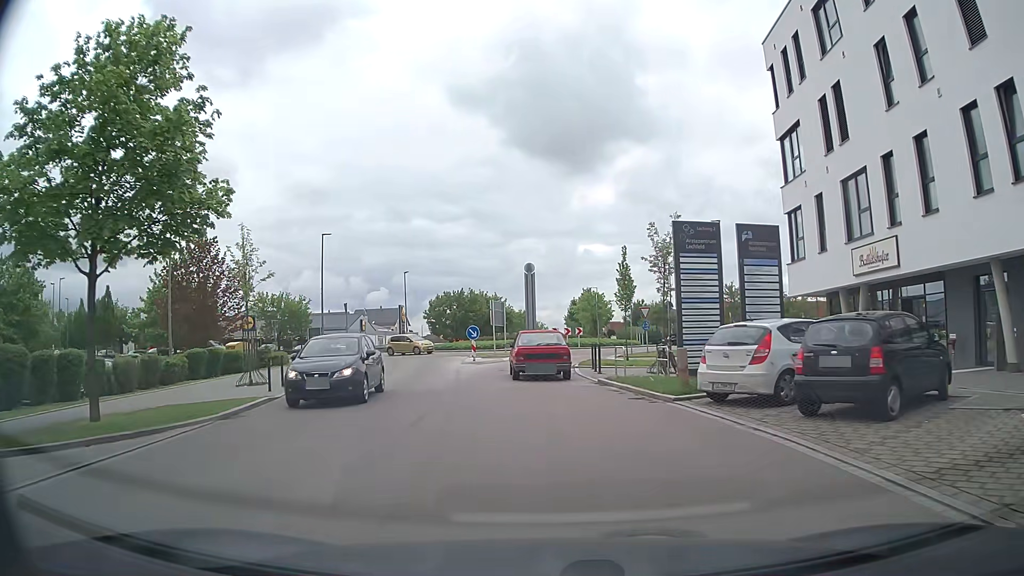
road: tertiary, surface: asphalt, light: Day
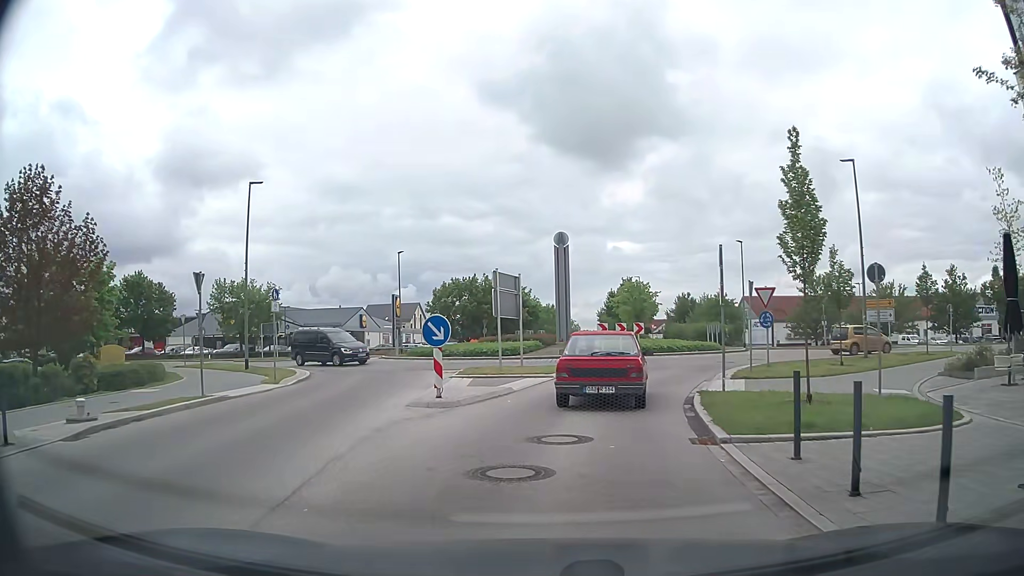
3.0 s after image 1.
(-0.4, +17.1) m; -2°
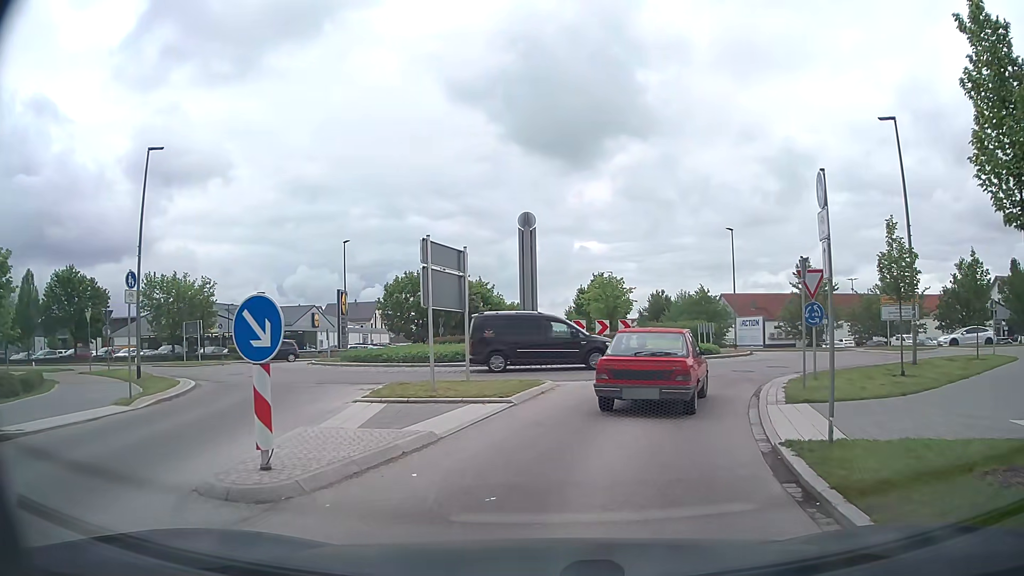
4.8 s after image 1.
(+0.1, +6.8) m; +1°
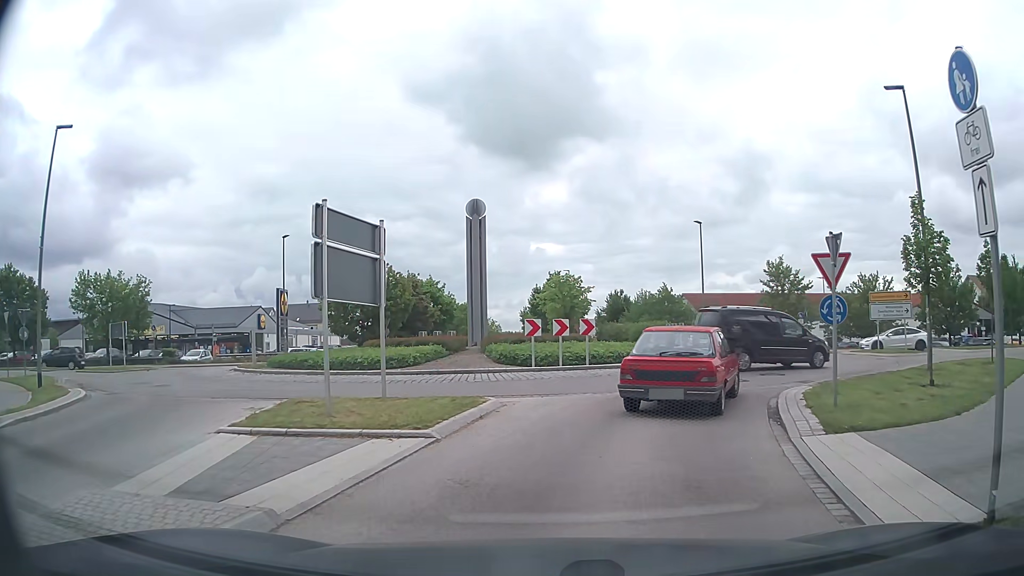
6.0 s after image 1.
(+0.2, +3.8) m; +4°
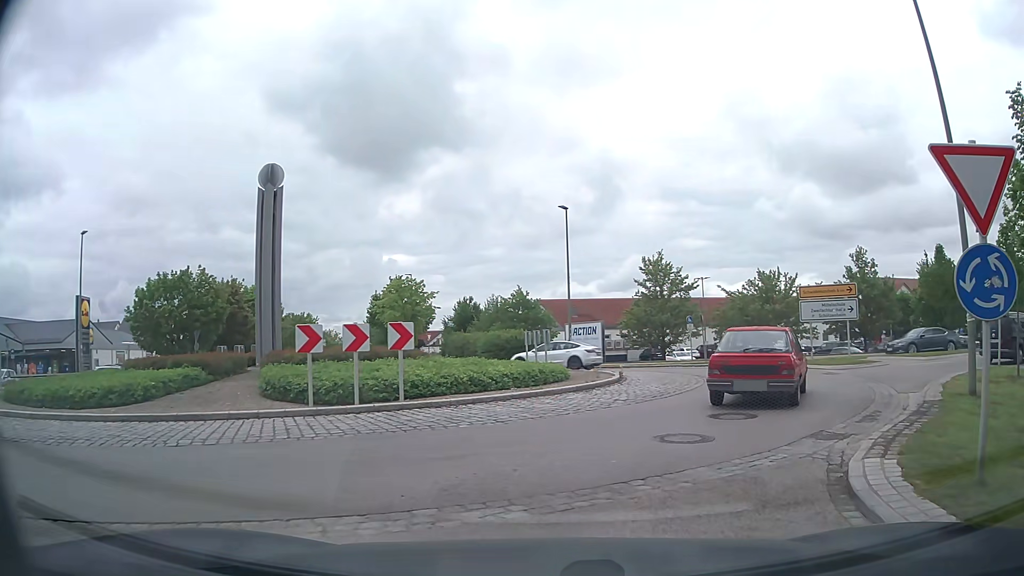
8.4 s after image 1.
(+0.8, +8.8) m; +13°
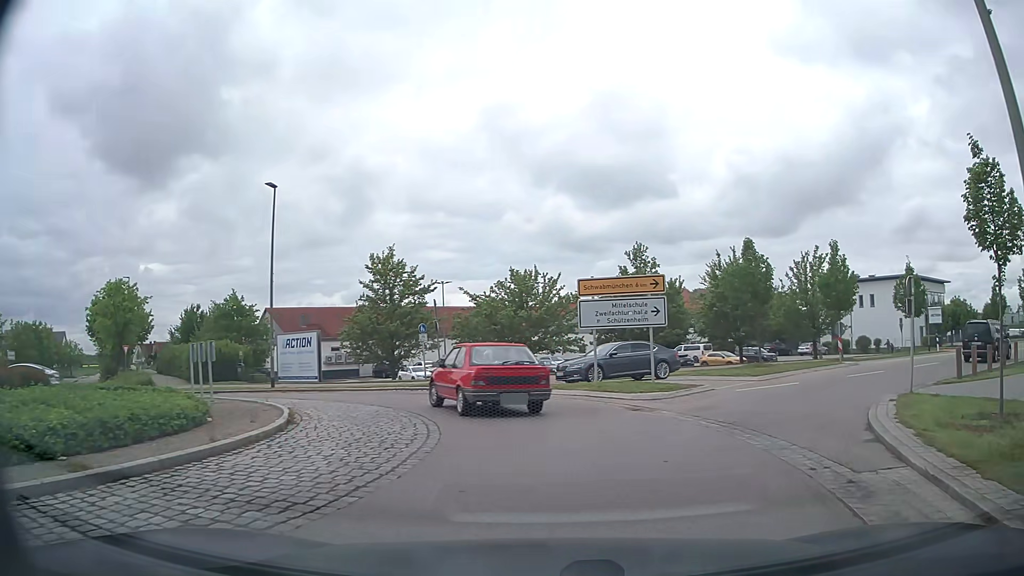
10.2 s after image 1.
(+1.5, +8.1) m; +21°
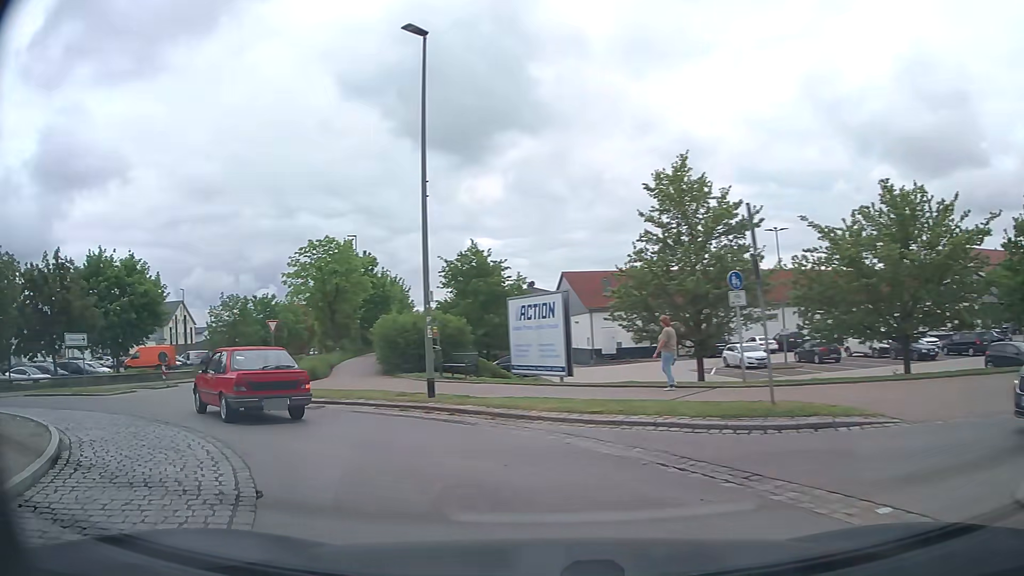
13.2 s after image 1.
(-0.6, +15.7) m; -26°
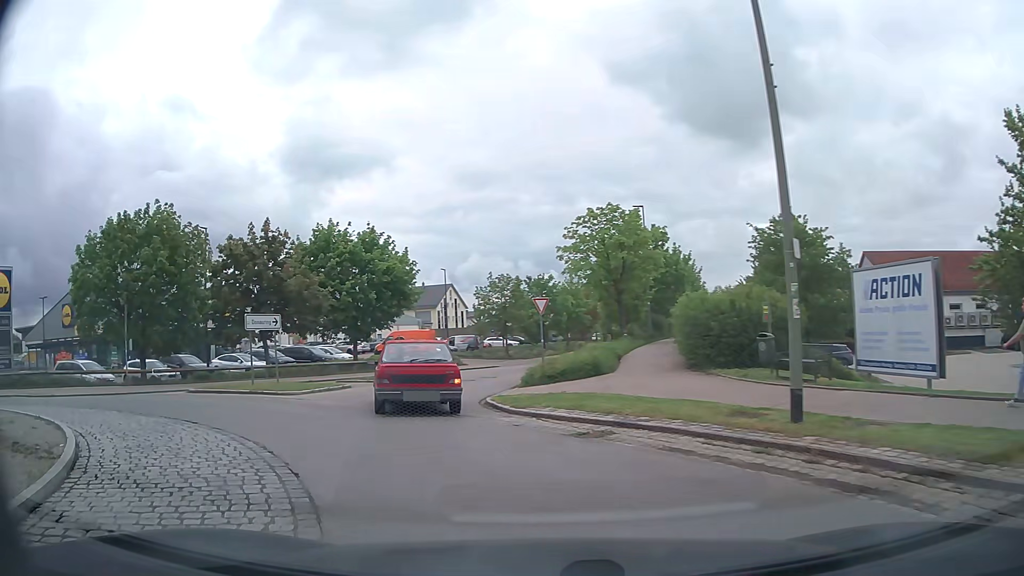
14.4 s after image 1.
(-1.4, +6.2) m; -24°
(-2, +10) (-4, +20) (-3, +30) (-1, +39) (+2, +49) (+4, +59) (+7, +68) (+9, +78) (+12, +88) (+14, +97) m
